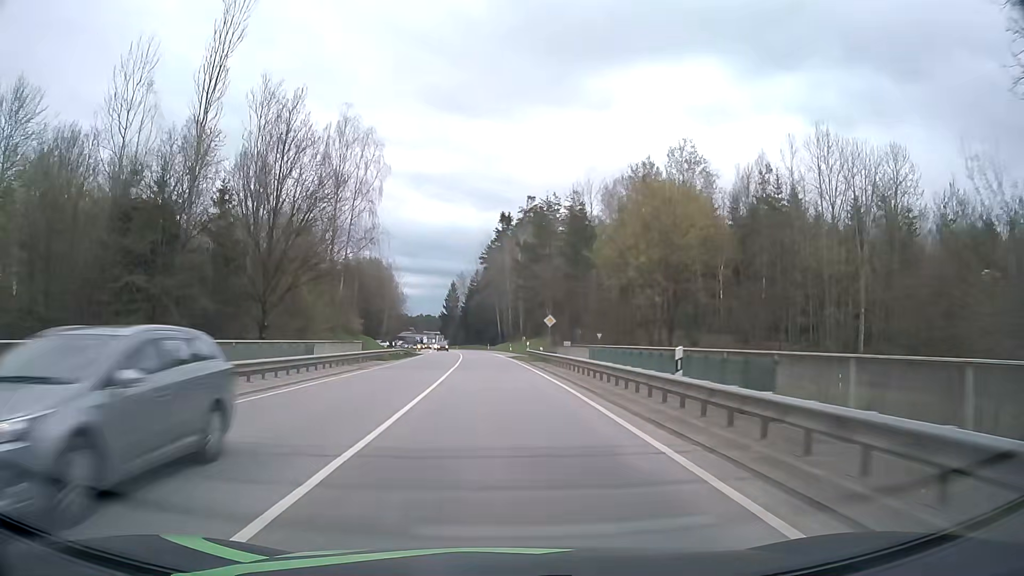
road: secondary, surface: asphalt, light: Day
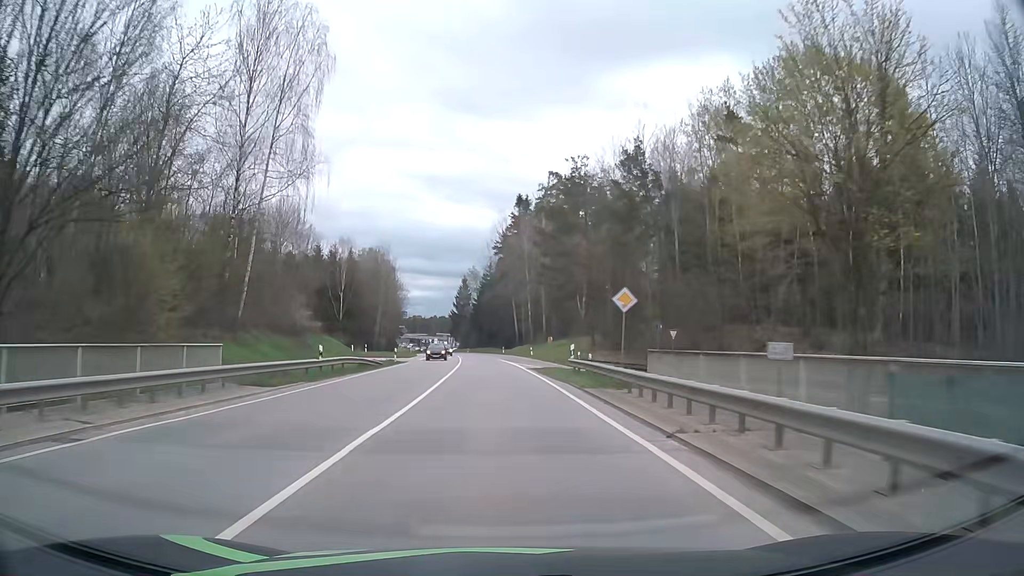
(-0.3, +23.3) m; -1°
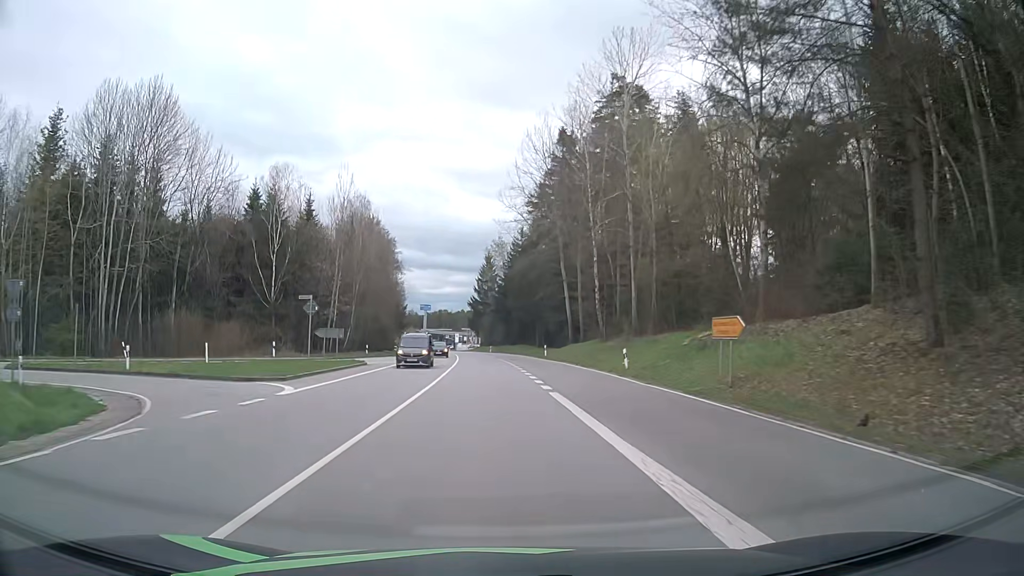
(-1.1, +46.0) m; -3°
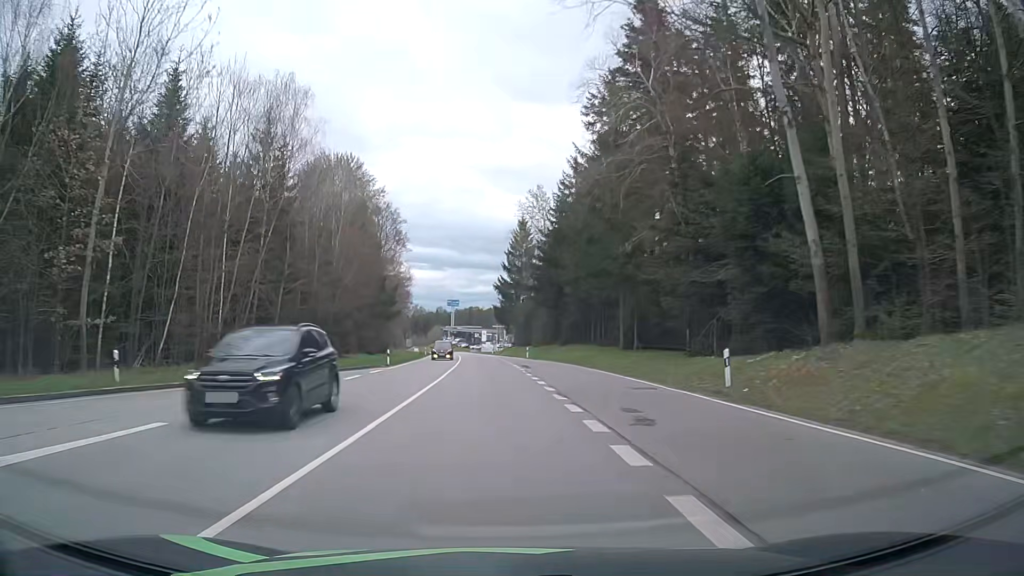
(-0.9, +45.3) m; -3°
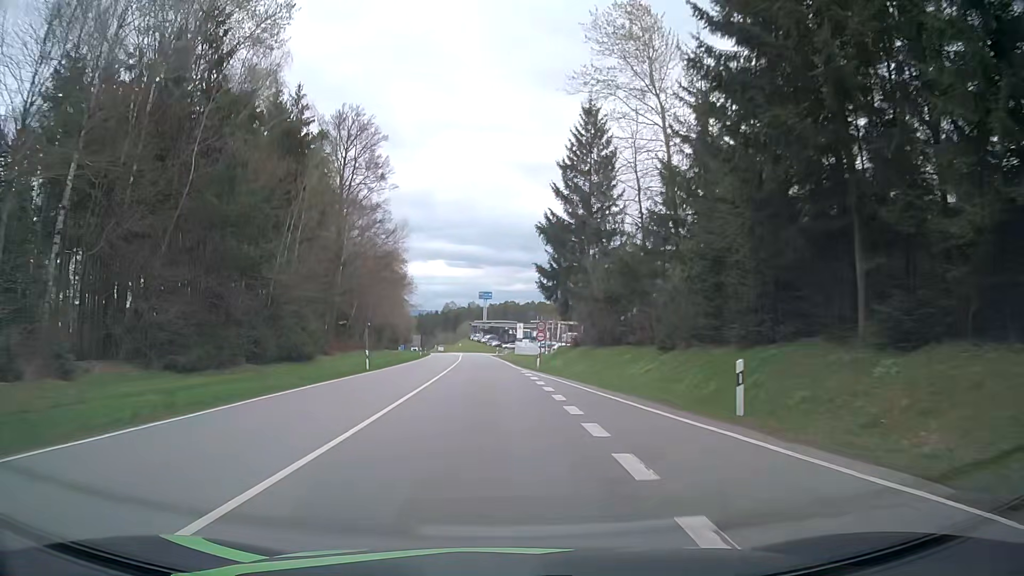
(-1.1, +54.6) m; -3°
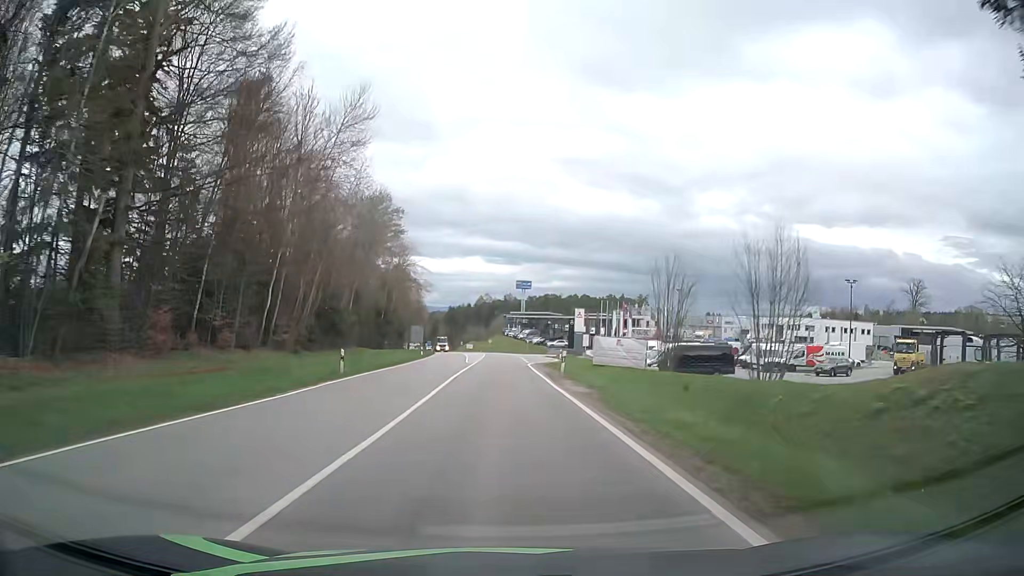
(-1.6, +52.5) m; -2°
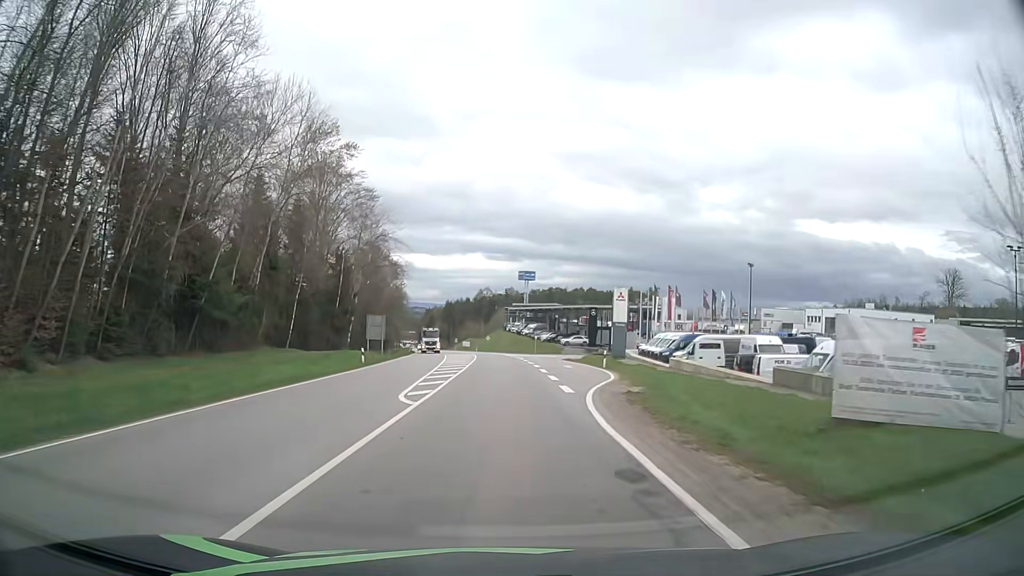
(-0.5, +31.2) m; -1°
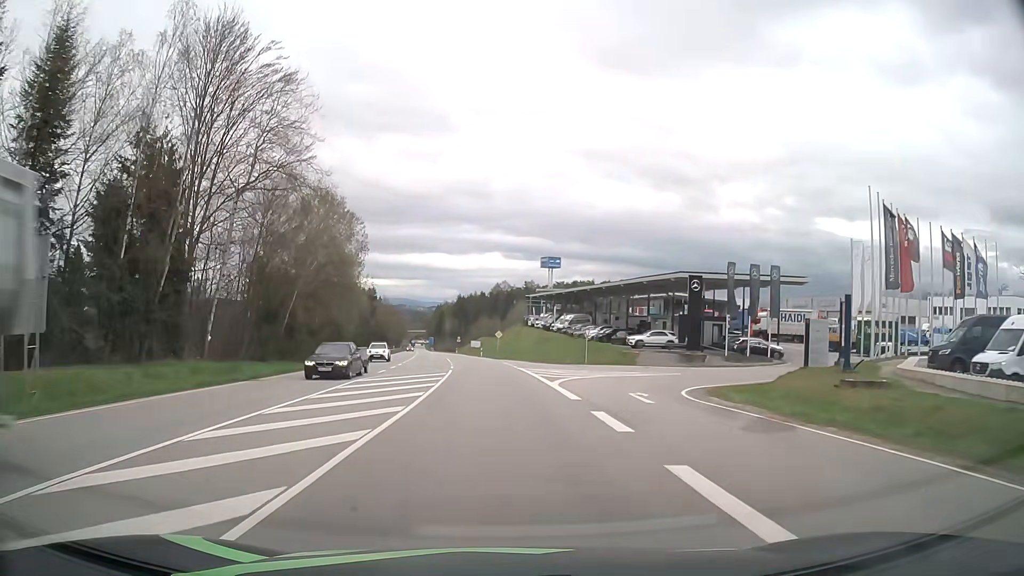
(-0.3, +49.9) m; -2°
(0, +10) (0, +20) (-1, +30) (-1, +40) (-2, +50) (-3, +60) (-4, +70) (-5, +80) (-6, +90) (-8, +100) m
